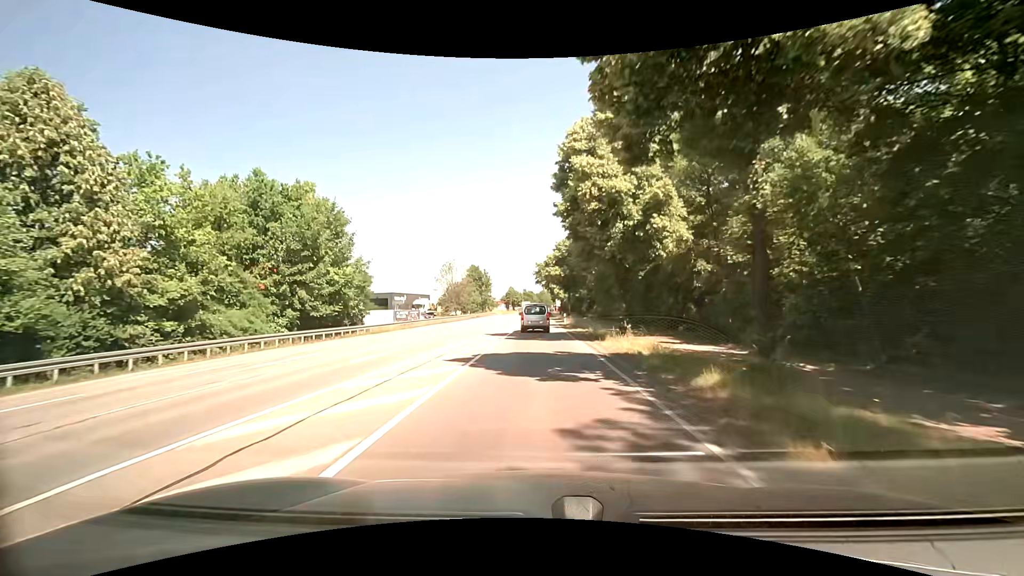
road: secondary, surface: asphalt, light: Day
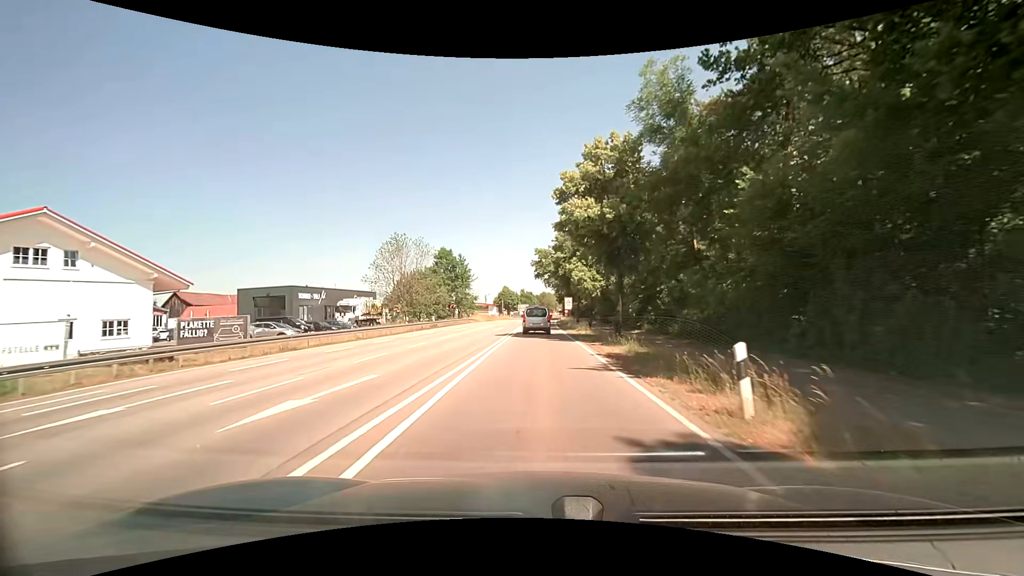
(-0.1, +41.9) m; 0°
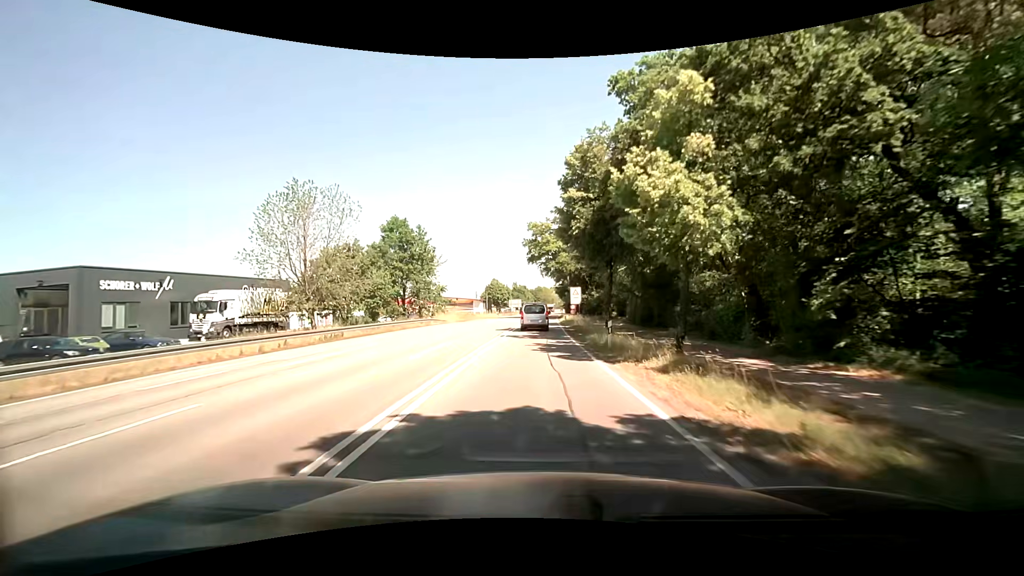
(+0.2, +27.4) m; 0°
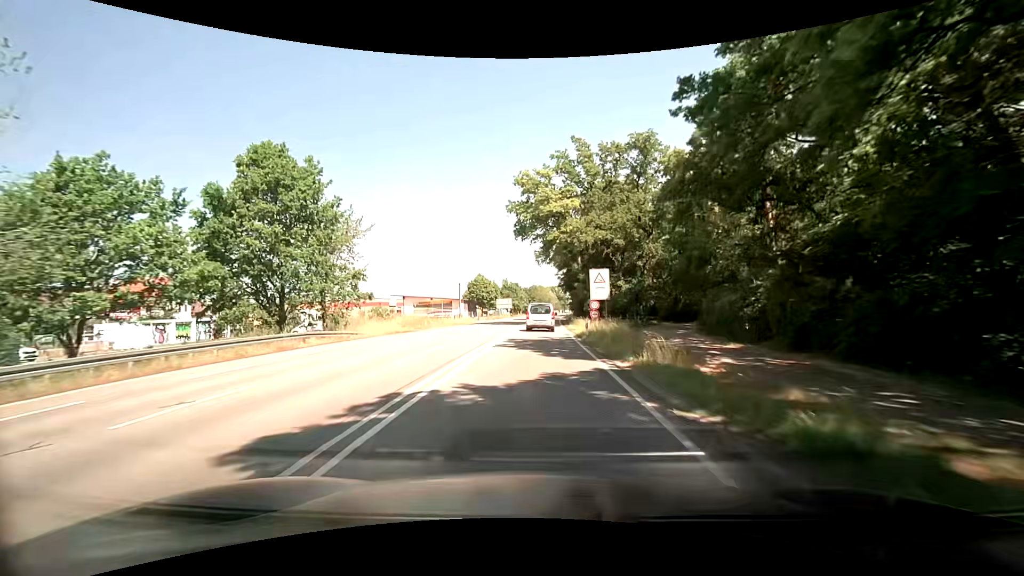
(+0.4, +28.3) m; 0°
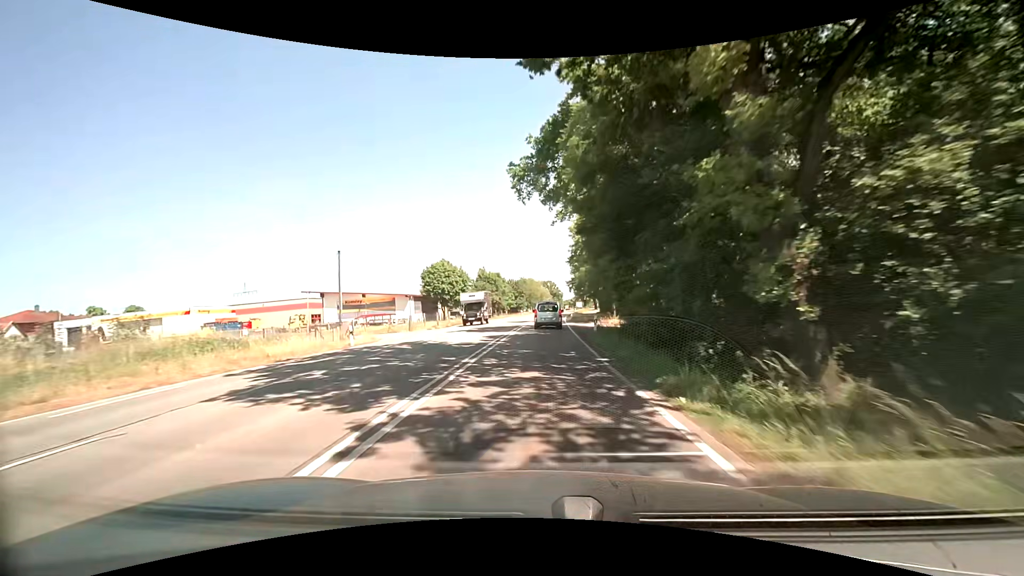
(+0.8, +39.2) m; +1°
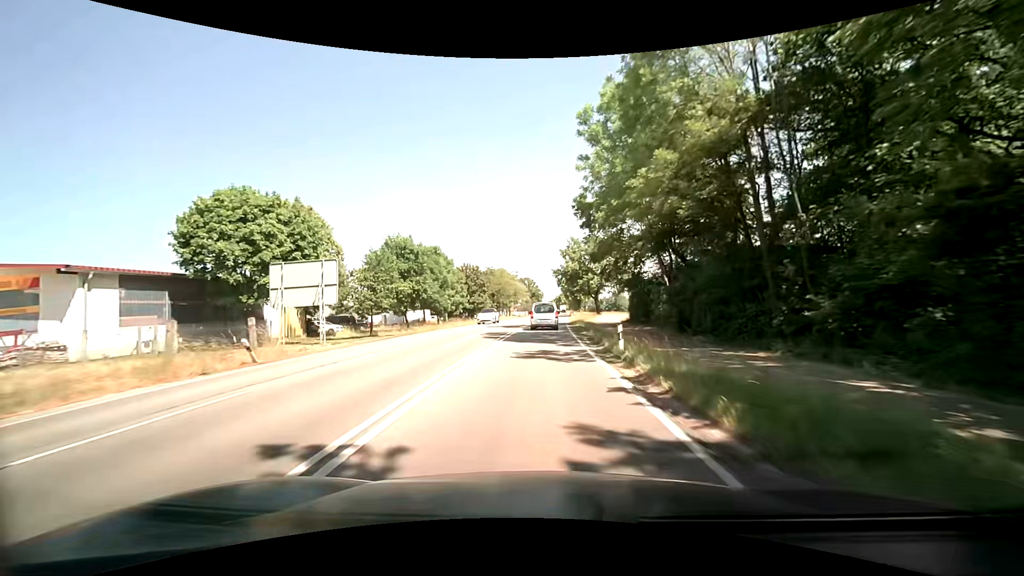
(+1.0, +50.8) m; +3°
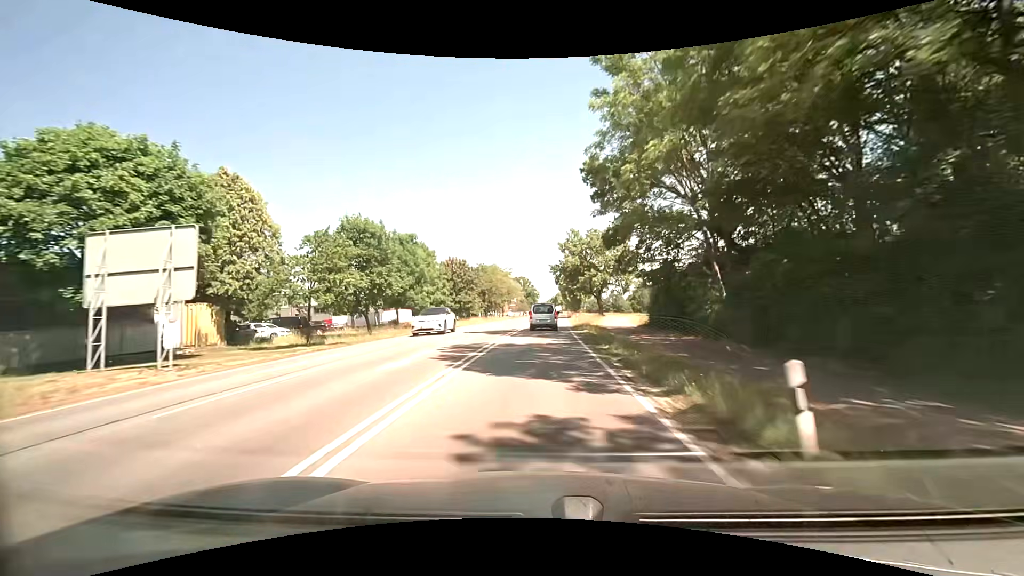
(0.0, +10.3) m; +1°
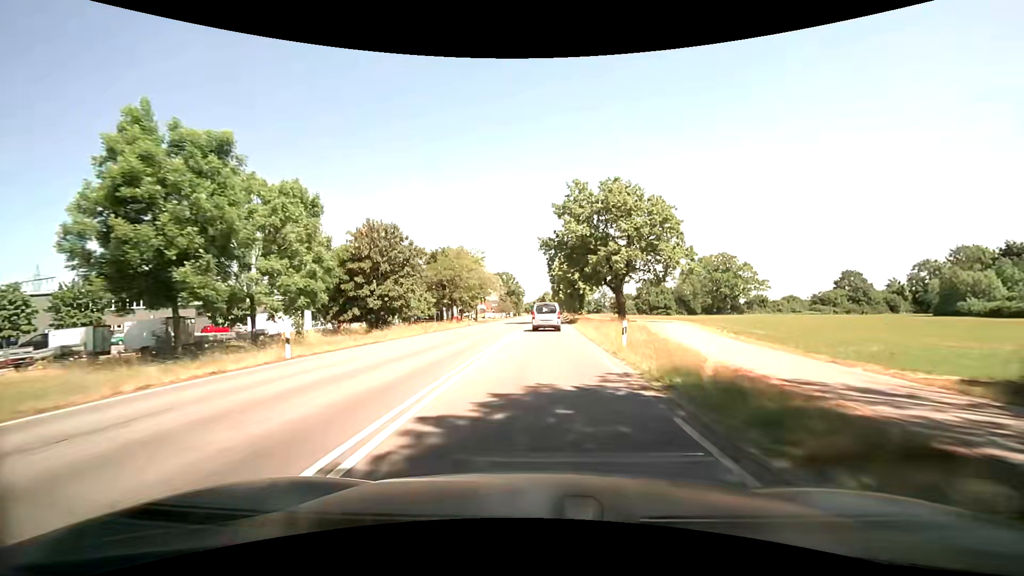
(+0.2, +31.3) m; +1°
(0, +10) (0, +20) (+1, +30) (+1, +40) (+1, +50) (+1, +60) (+2, +70) (+2, +80) (+2, +90) (+2, +100) m
